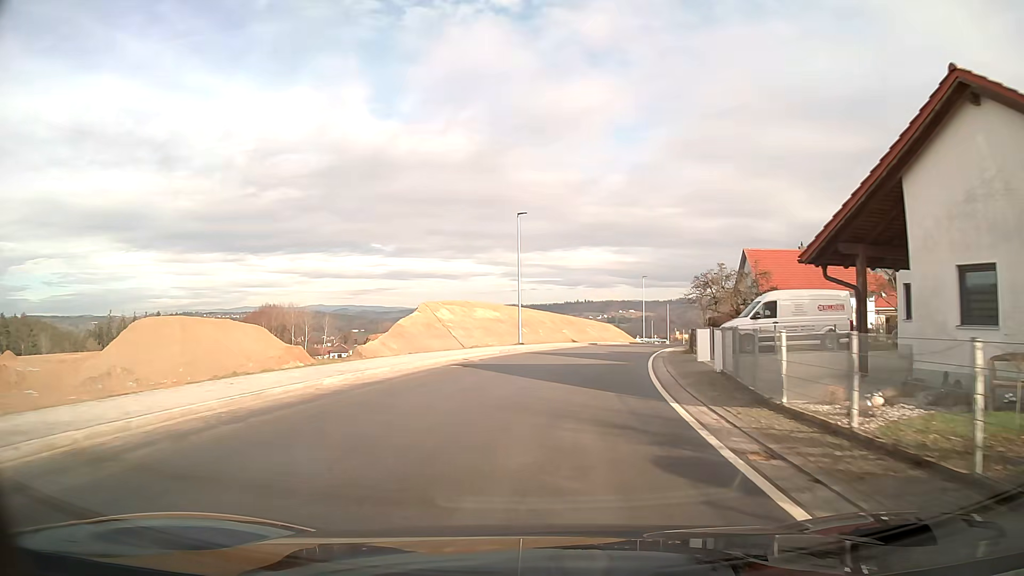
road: unclassified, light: Day
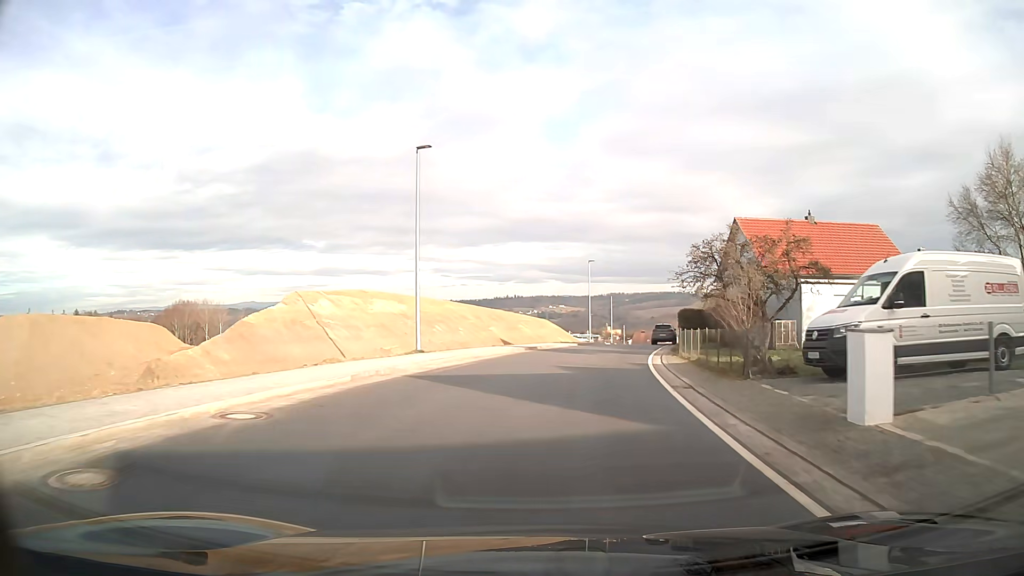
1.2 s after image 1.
(+0.8, +15.3) m; +6°
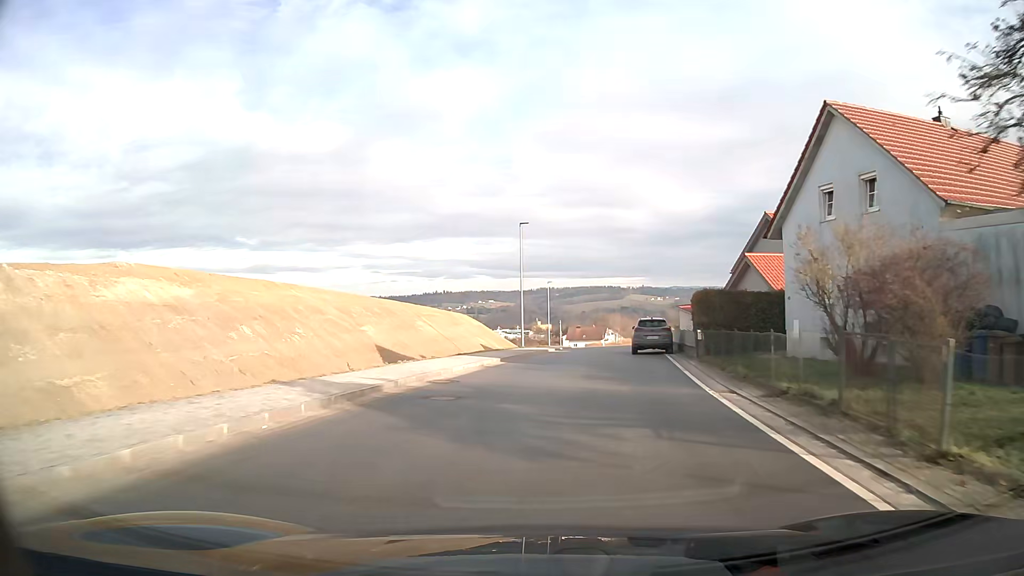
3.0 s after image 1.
(+1.3, +23.1) m; +5°
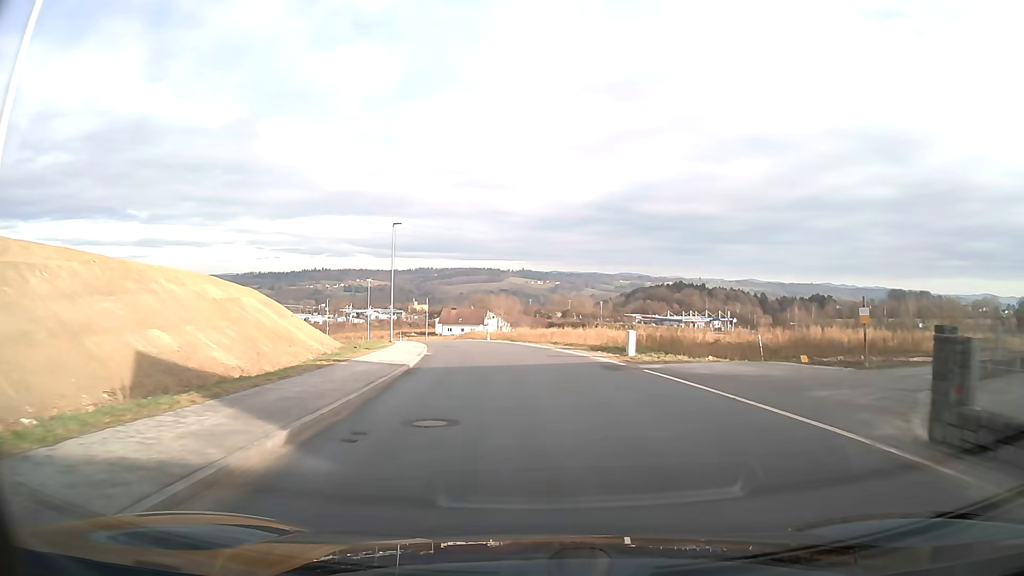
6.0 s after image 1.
(+3.0, +38.6) m; +9°
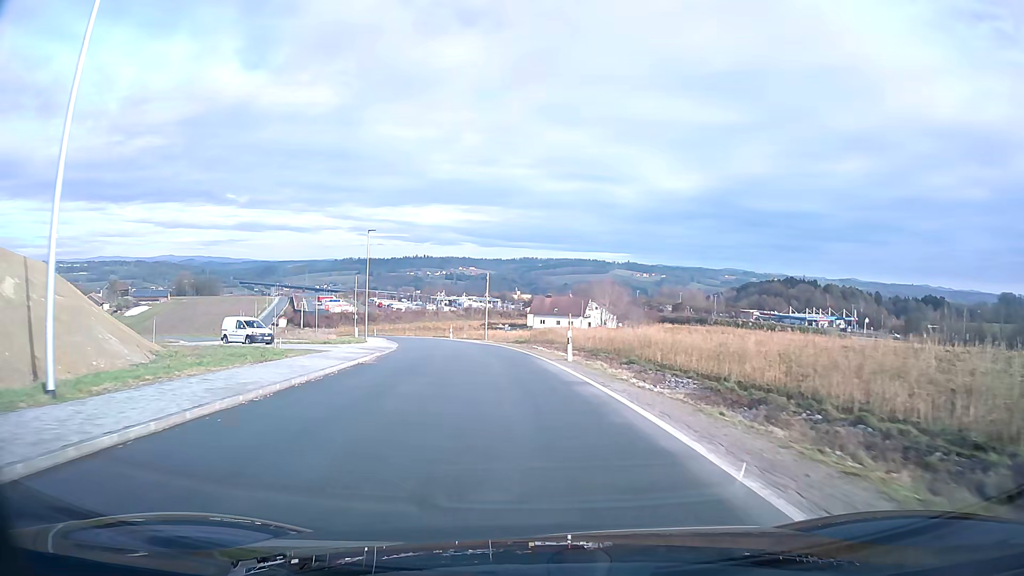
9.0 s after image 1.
(-2.0, +38.6) m; -9°
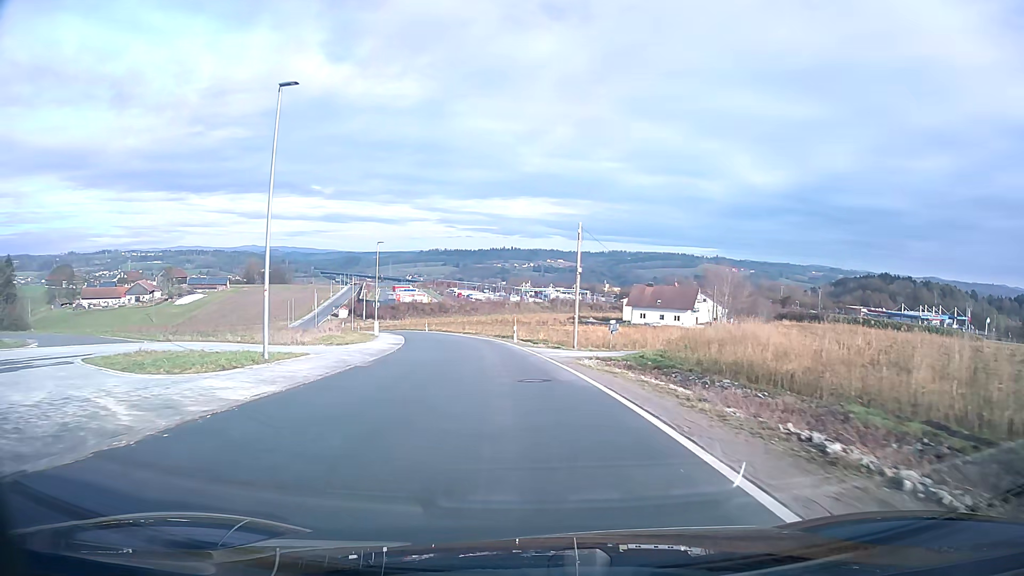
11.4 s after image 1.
(-2.0, +30.6) m; -8°
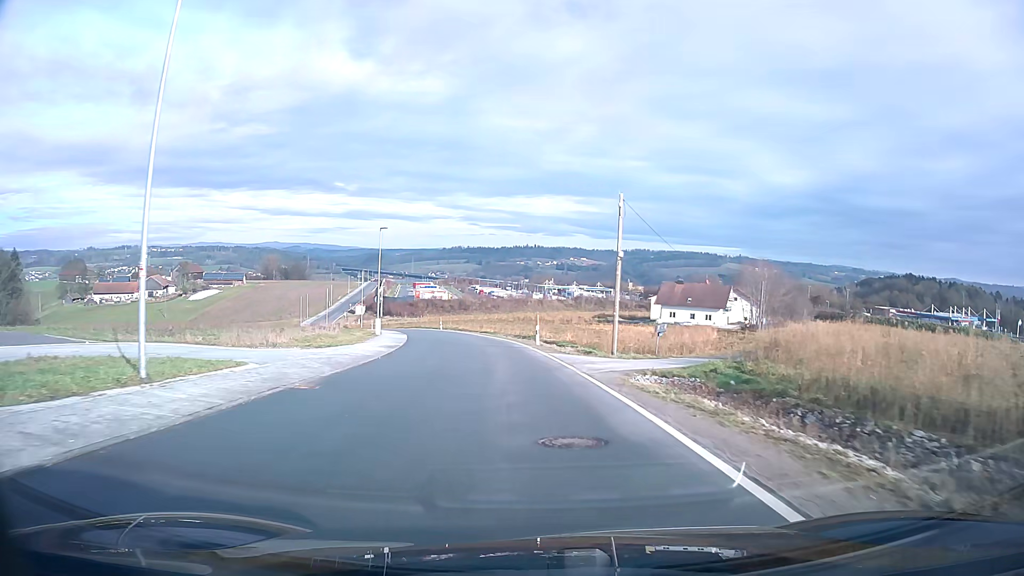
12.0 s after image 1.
(-0.1, +7.7) m; -2°
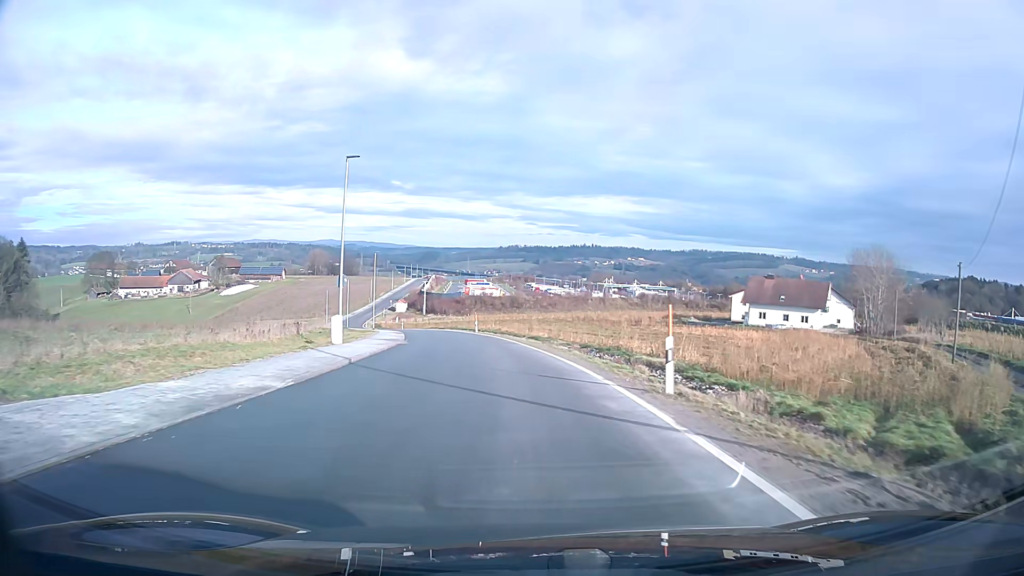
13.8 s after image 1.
(-1.0, +23.0) m; -5°
(0, +10) (-1, +20) (-2, +30) (-3, +40) (-5, +50) (-7, +59) (-10, +69) (-12, +79) (-16, +88) (-19, +98) m
